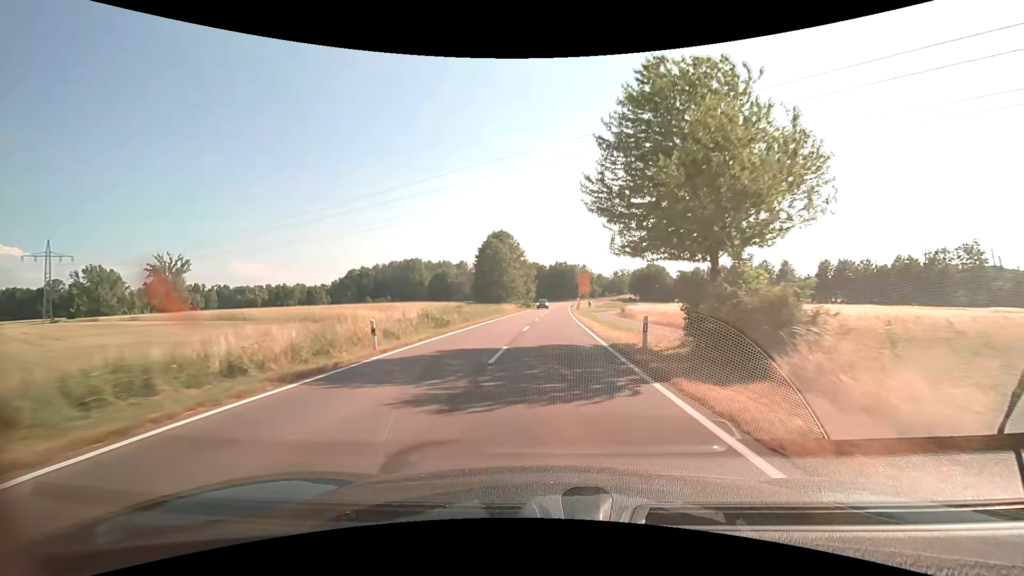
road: secondary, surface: asphalt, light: Day
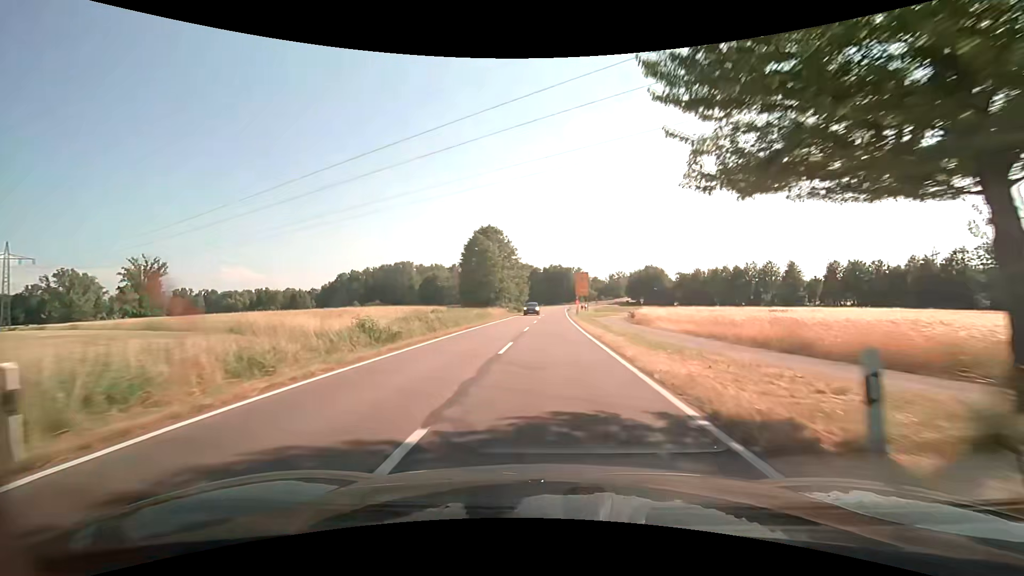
(+0.1, +9.9) m; +1°
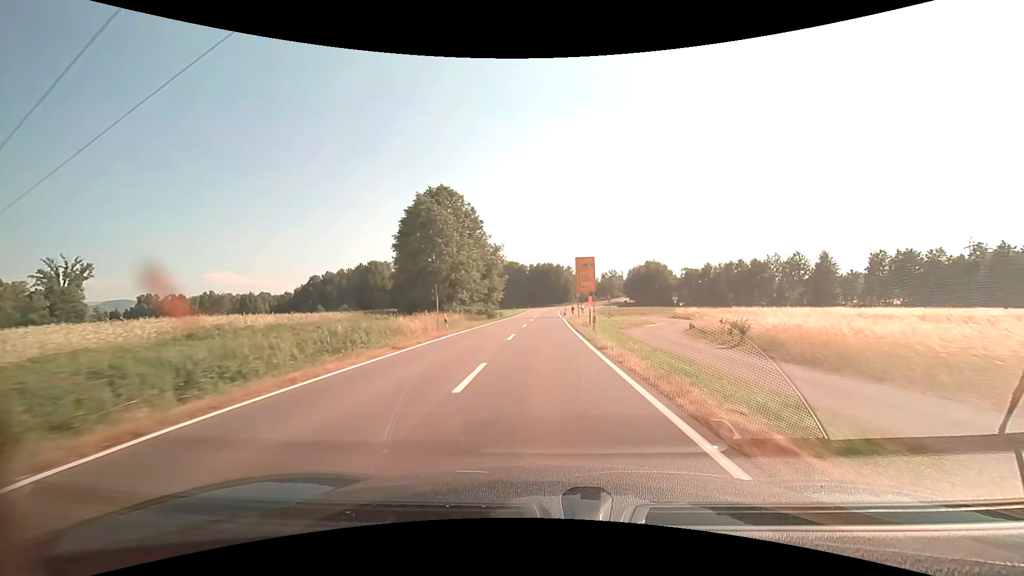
(+0.4, +29.9) m; +1°
(0, +10) (0, +20) (0, +30) (0, +40) (0, +50) (0, +60) (0, +70) (+1, +80) (+1, +90) (+1, +100) m
